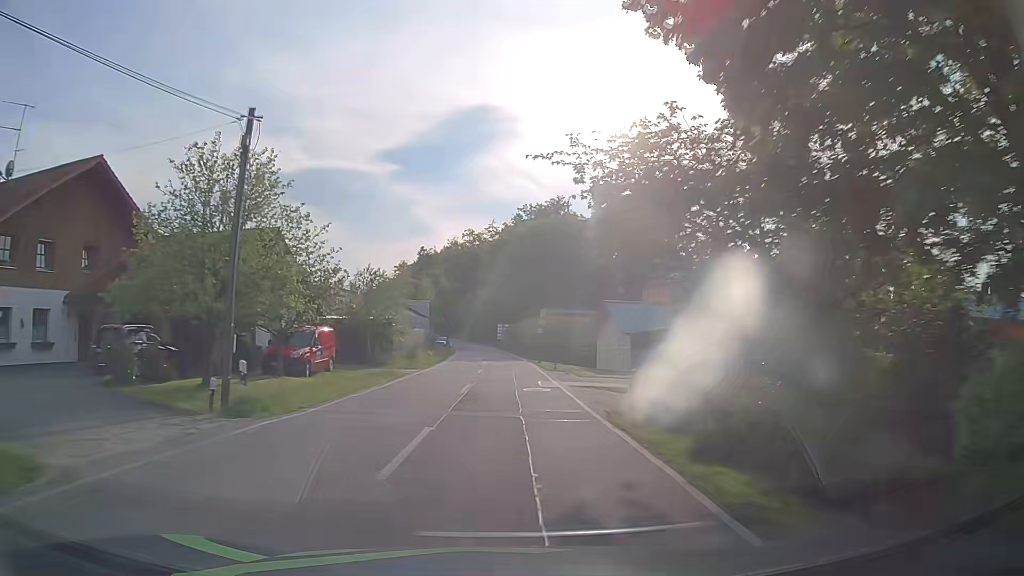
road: tertiary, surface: asphalt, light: Day
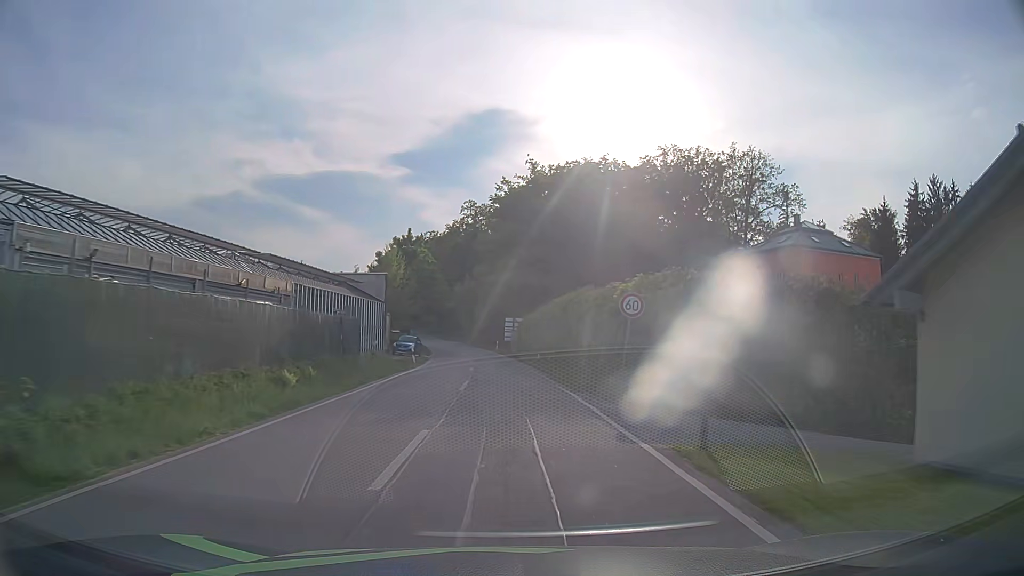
(-0.3, +36.4) m; -1°
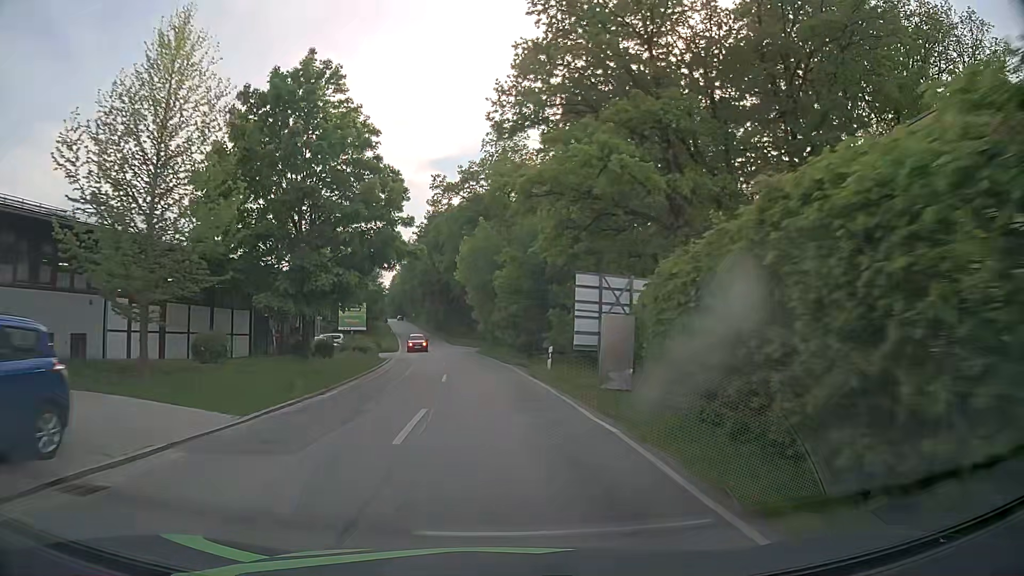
(-1.0, +45.4) m; -3°
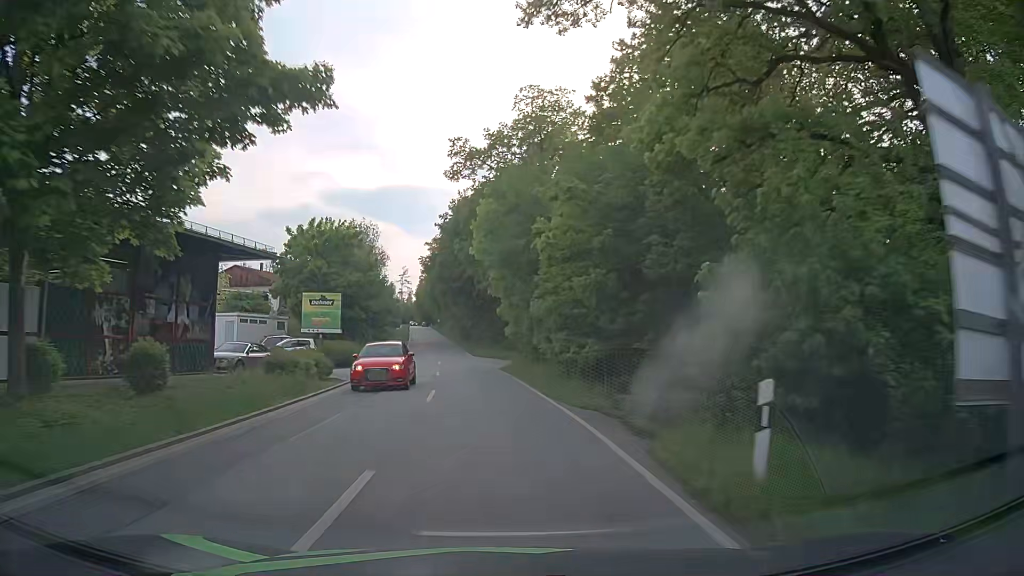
(-0.4, +18.1) m; -3°
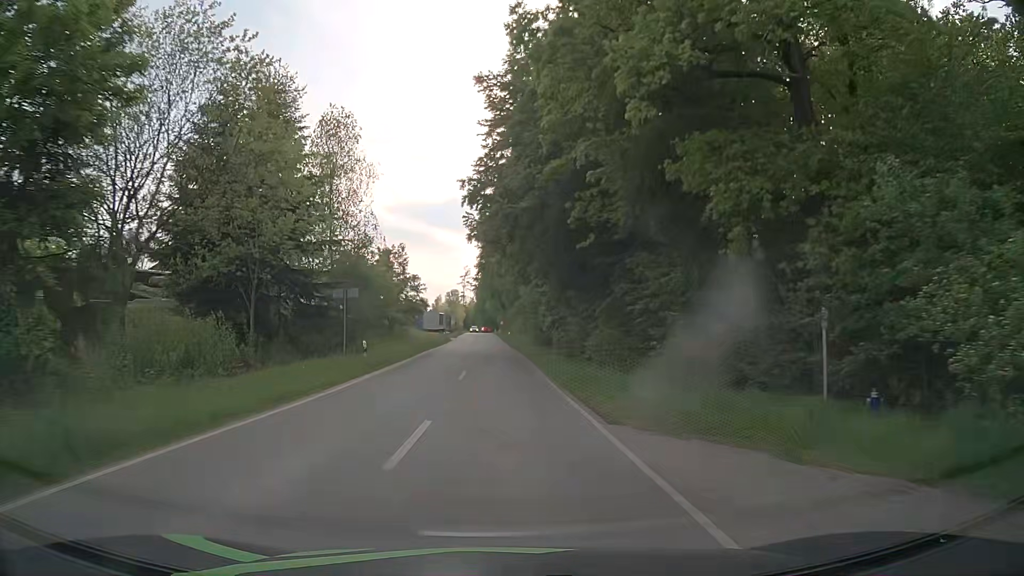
(-3.0, +45.1) m; -6°
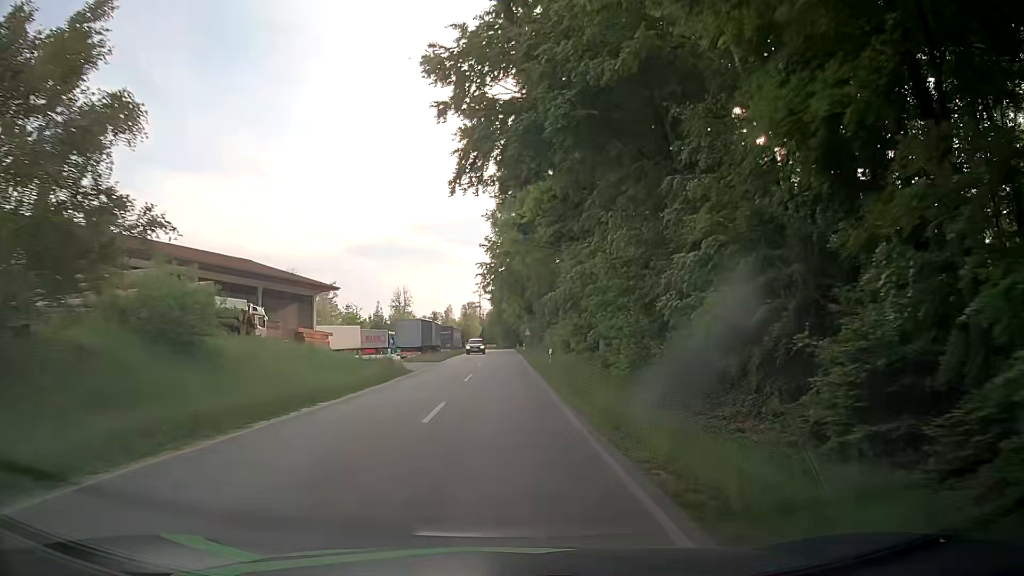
(-0.9, +44.8) m; -2°
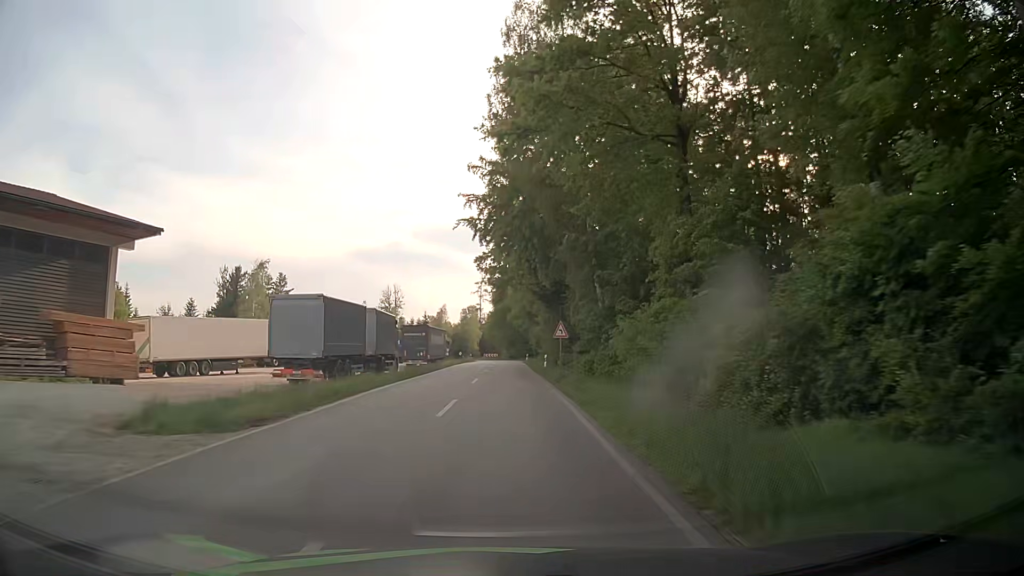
(-0.1, +36.0) m; 0°
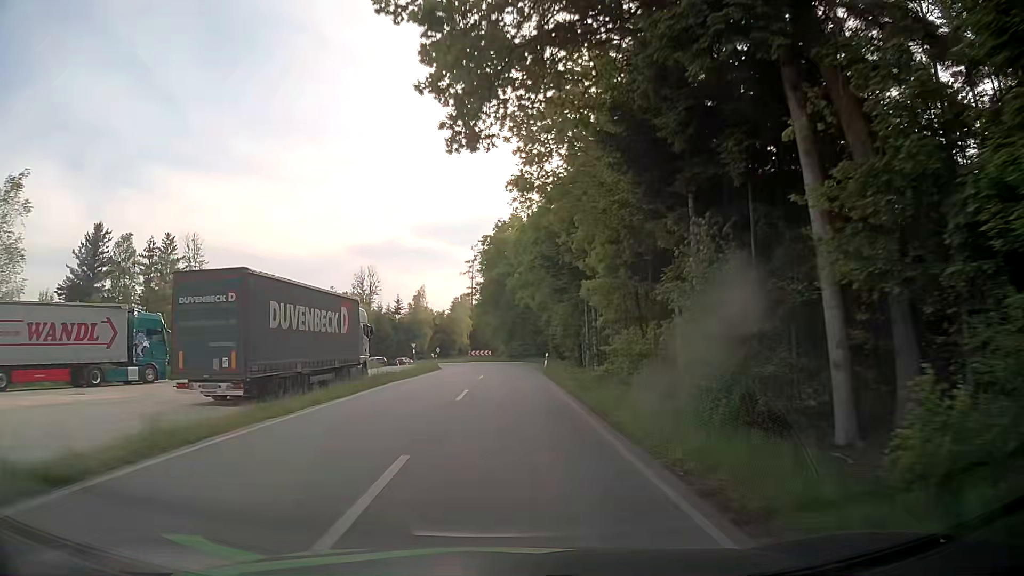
(-0.2, +45.4) m; -1°
(0, +10) (0, +20) (0, +30) (0, +40) (+1, +50) (-1, +60) (-5, +69) (-12, +76) (-16, +85) (-15, +95) m
